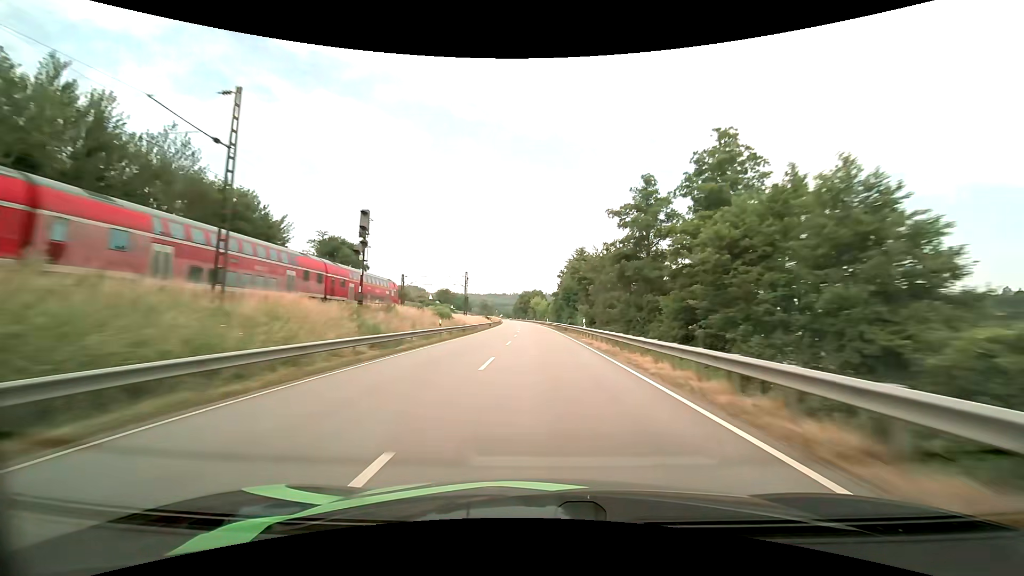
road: primary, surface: asphalt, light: Day
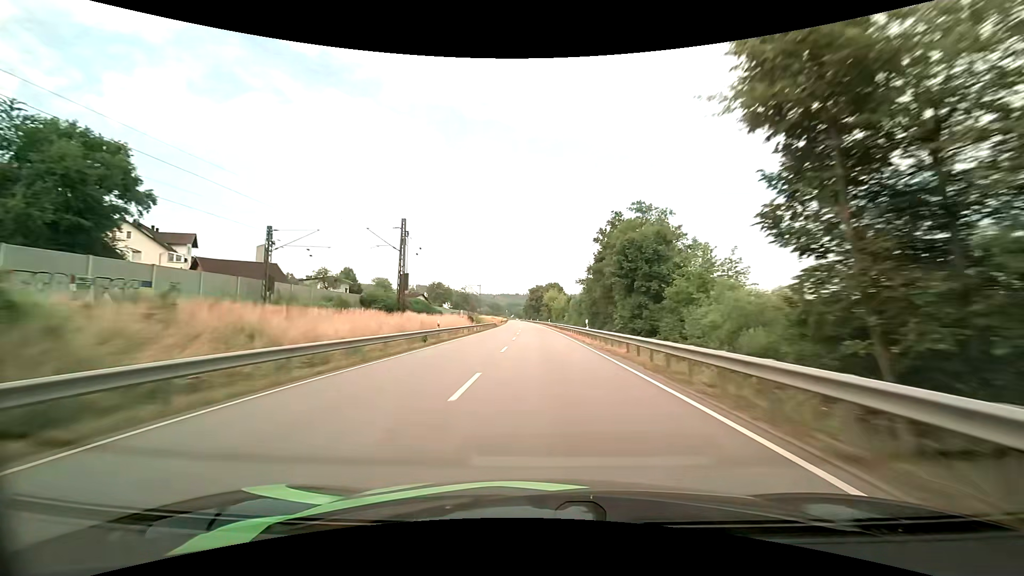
(-0.6, +53.2) m; -2°
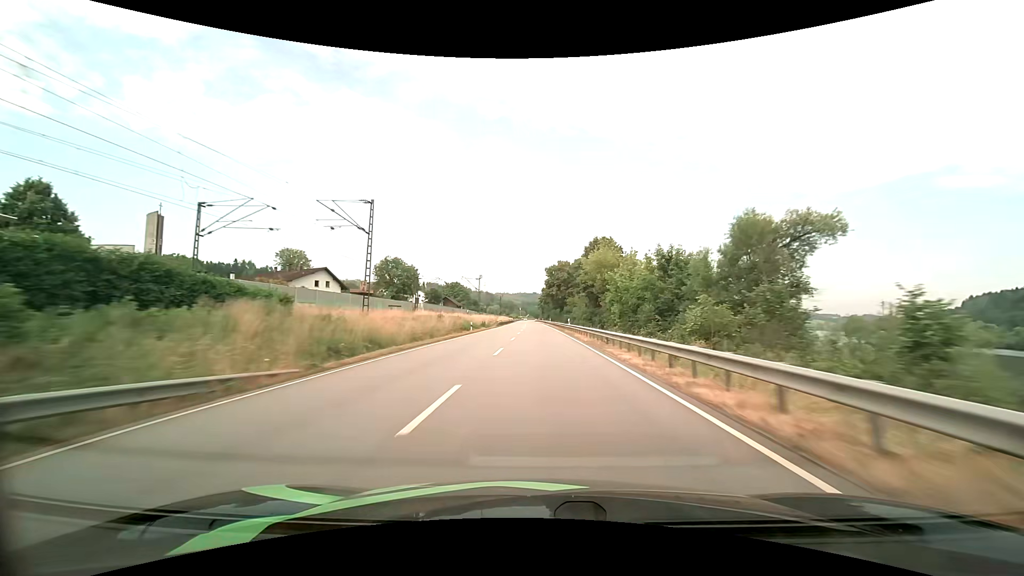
(-1.3, +86.9) m; -2°
(0, +10) (0, +20) (0, +30) (0, +40) (0, +50) (0, +60) (-1, +70) (-1, +80) (-1, +90) (-1, +100) m
